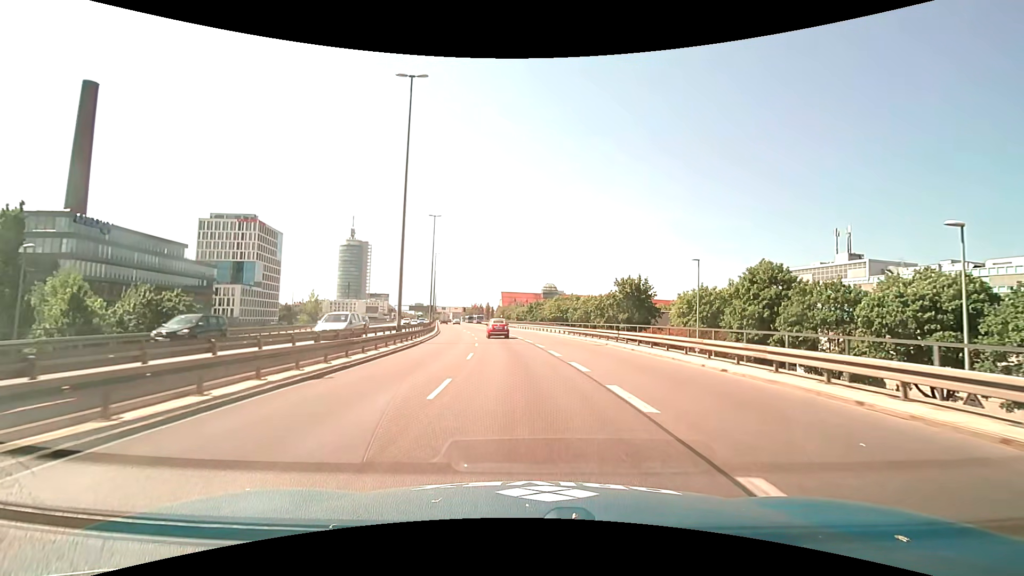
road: trunk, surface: asphalt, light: Day
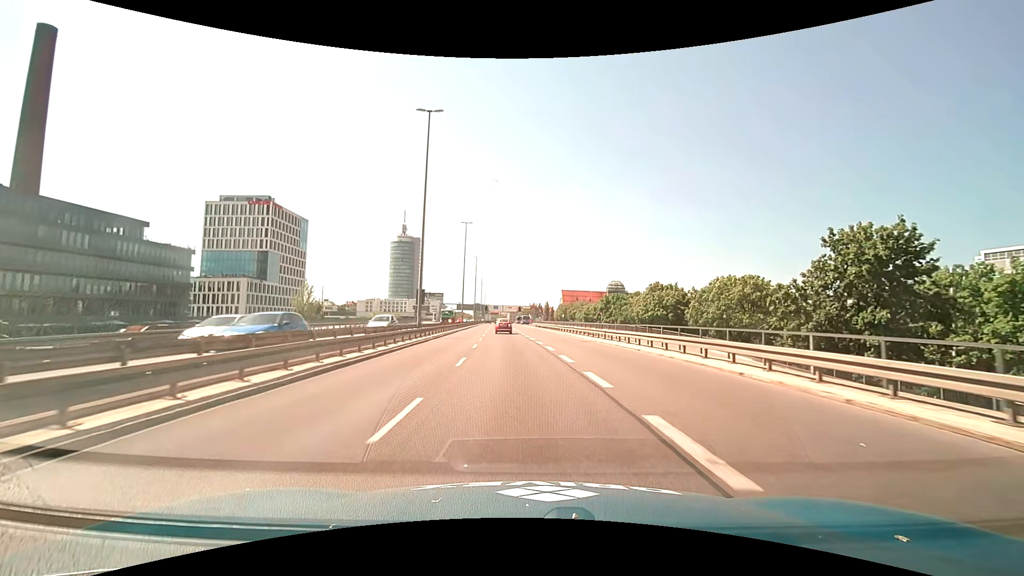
(-2.2, +39.3) m; -7°
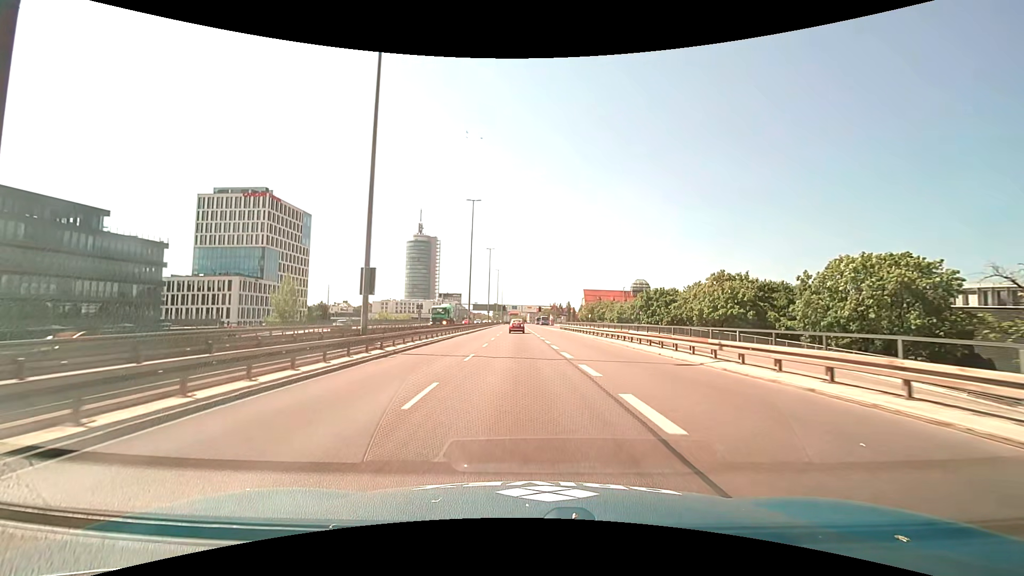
(-0.3, +16.1) m; -2°
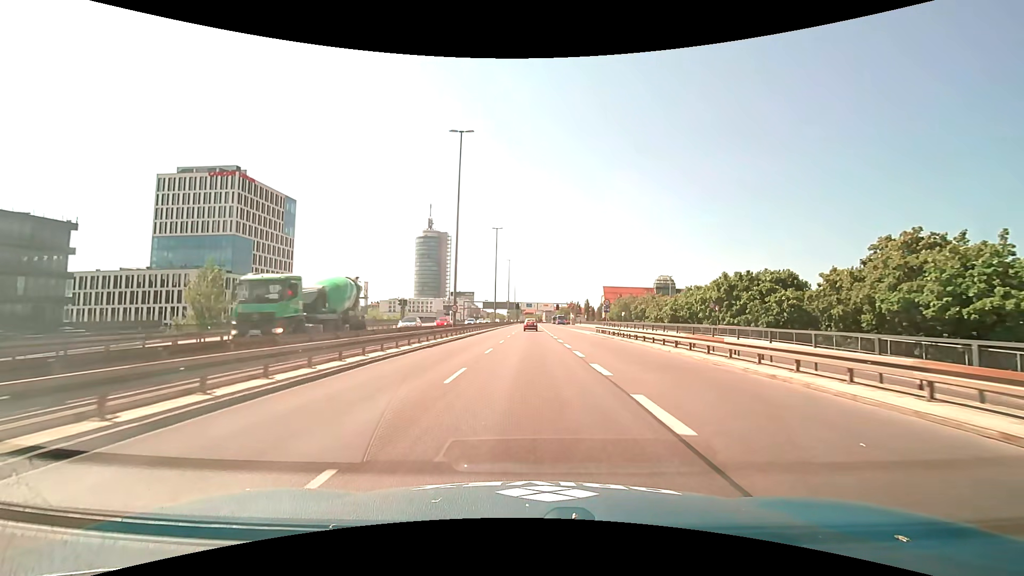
(-0.5, +24.0) m; -2°
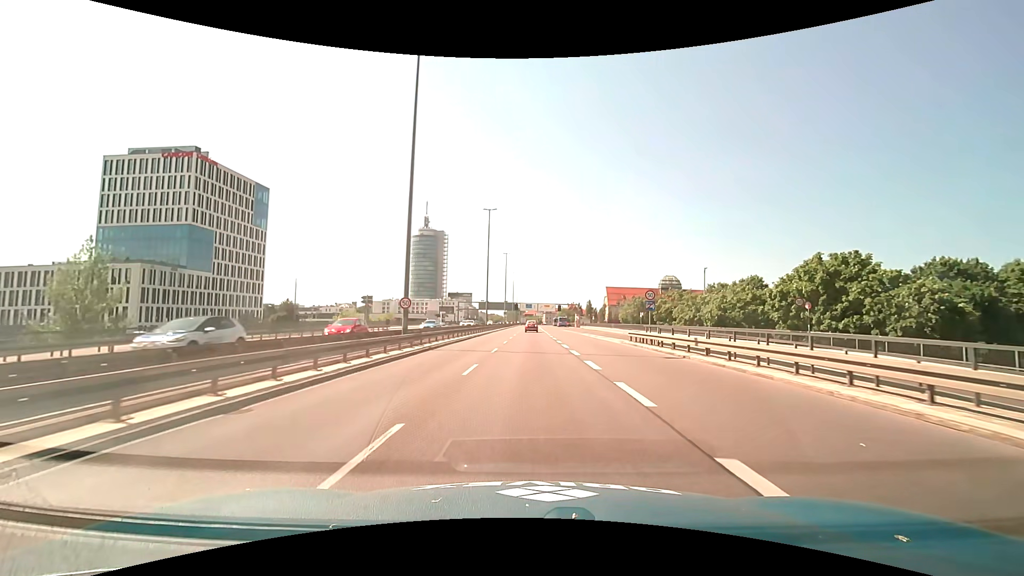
(0.0, +16.0) m; 0°
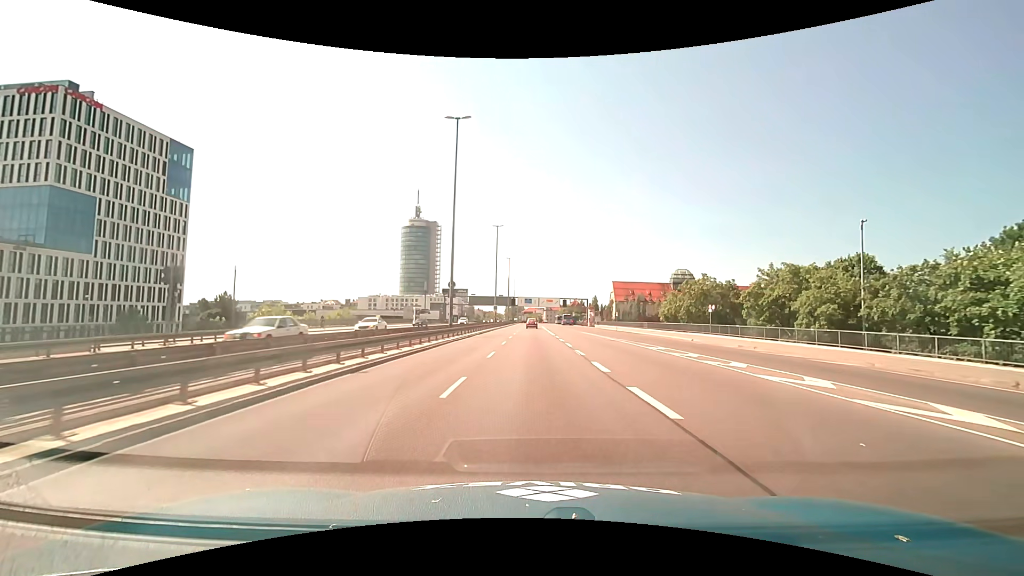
(0.0, +31.1) m; 0°
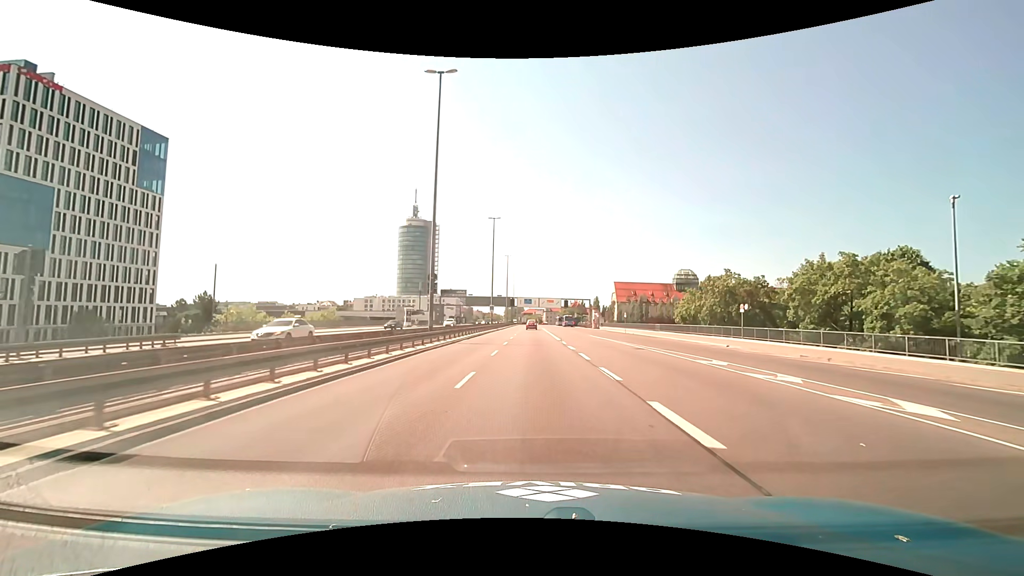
(0.0, +7.5) m; 0°
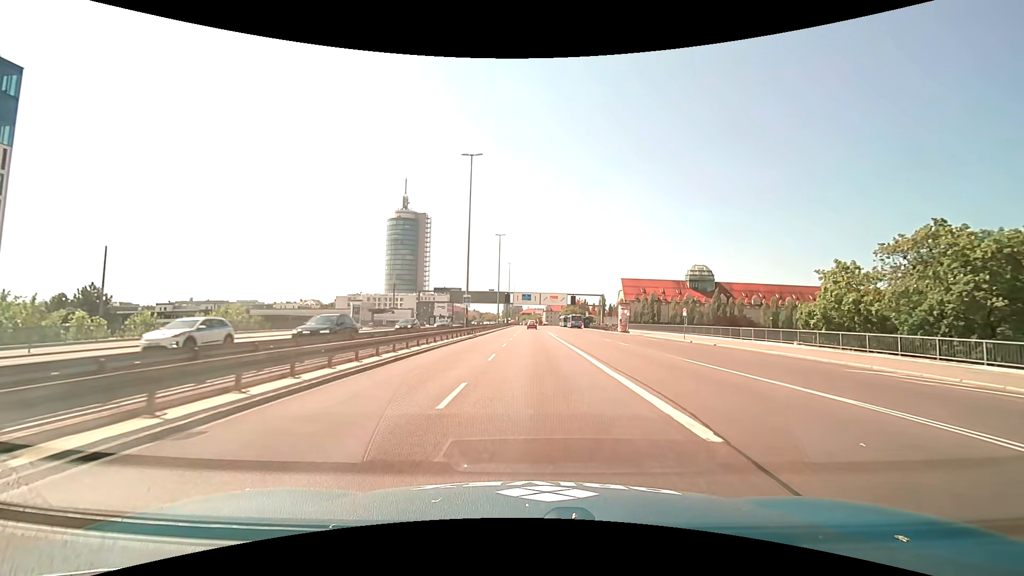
(0.0, +29.3) m; 0°
(0, +10) (0, +20) (0, +30) (0, +40) (0, +50) (0, +60) (0, +70) (0, +80) (0, +90) (0, +100) m
